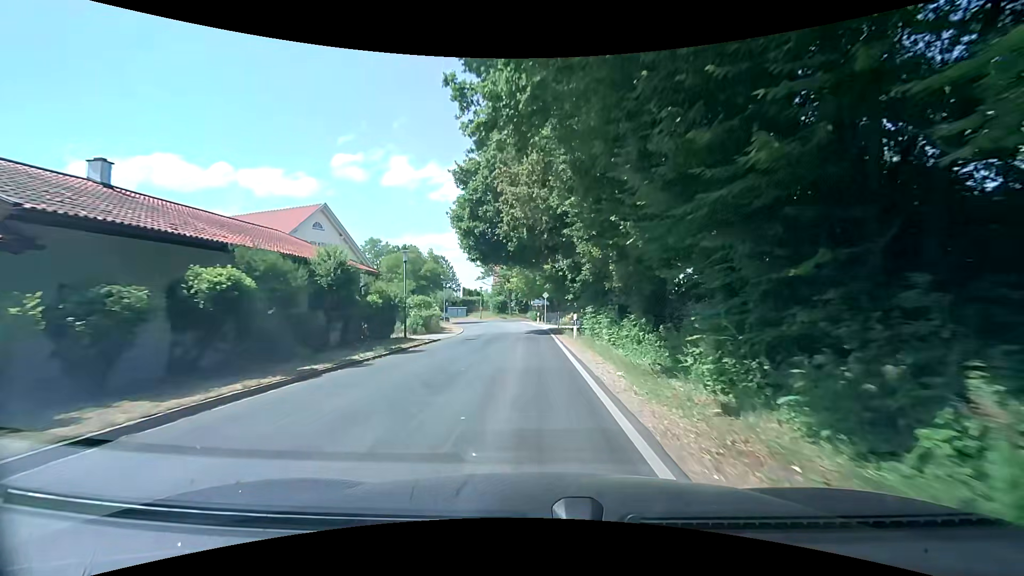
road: unclassified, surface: asphalt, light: Day
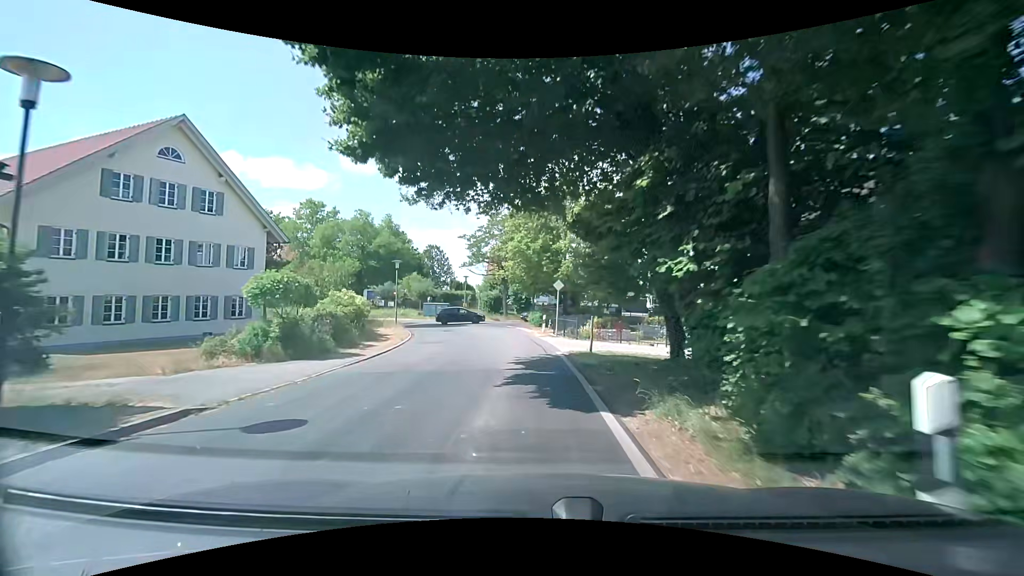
(-0.2, +18.9) m; -1°
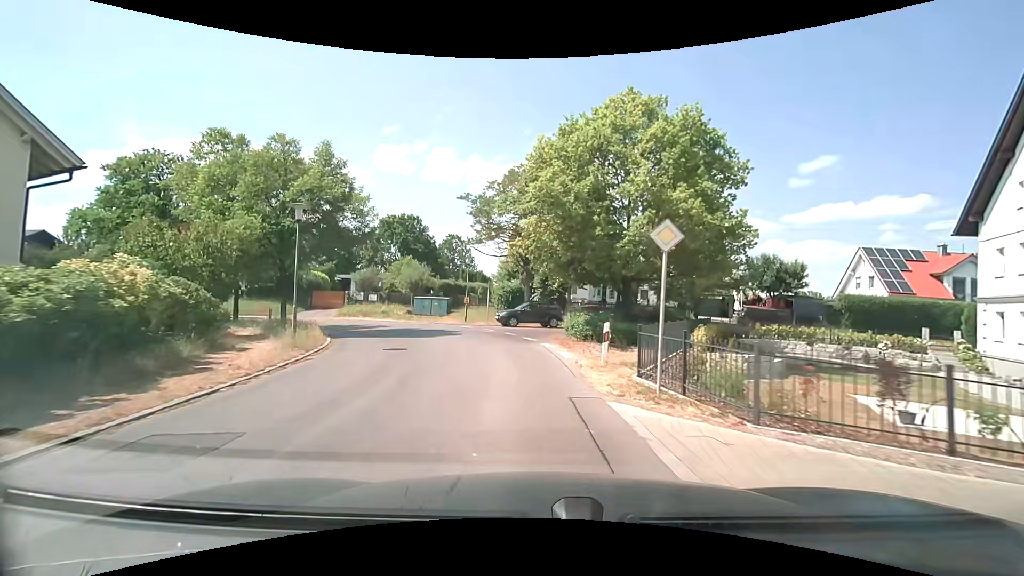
(-0.2, +17.0) m; -3°
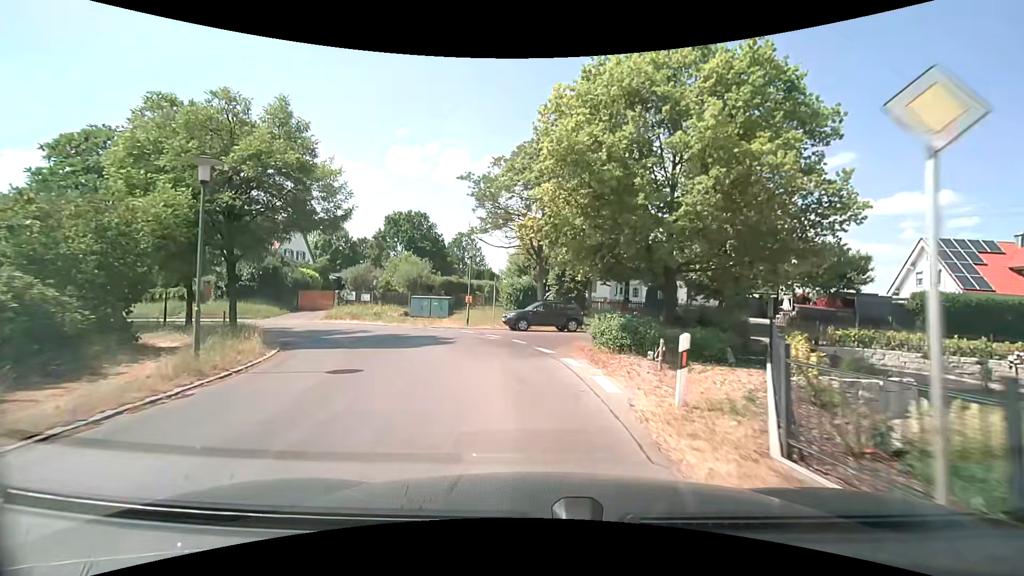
(-0.1, +5.3) m; -2°
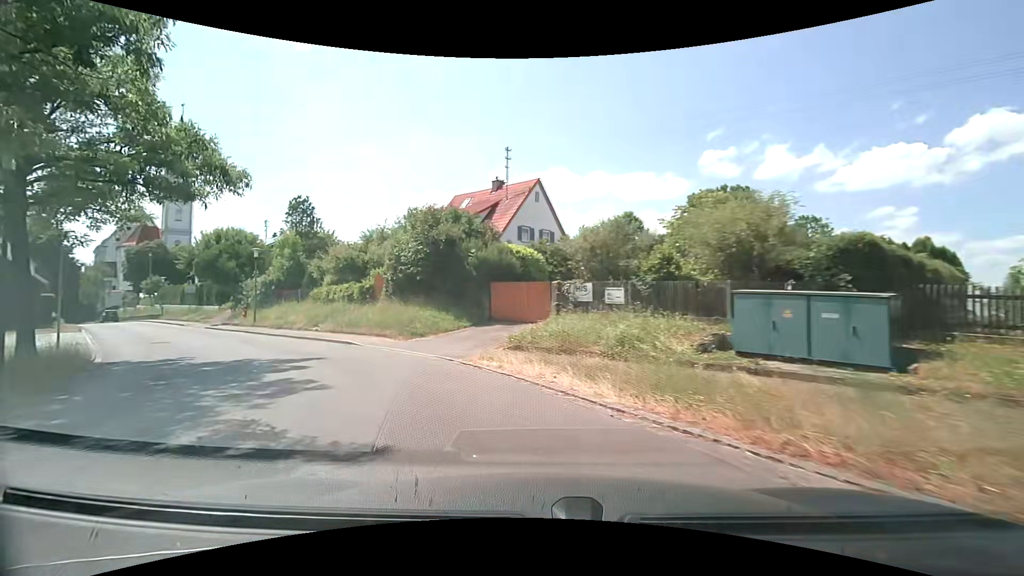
(-4.9, +23.5) m; -34°
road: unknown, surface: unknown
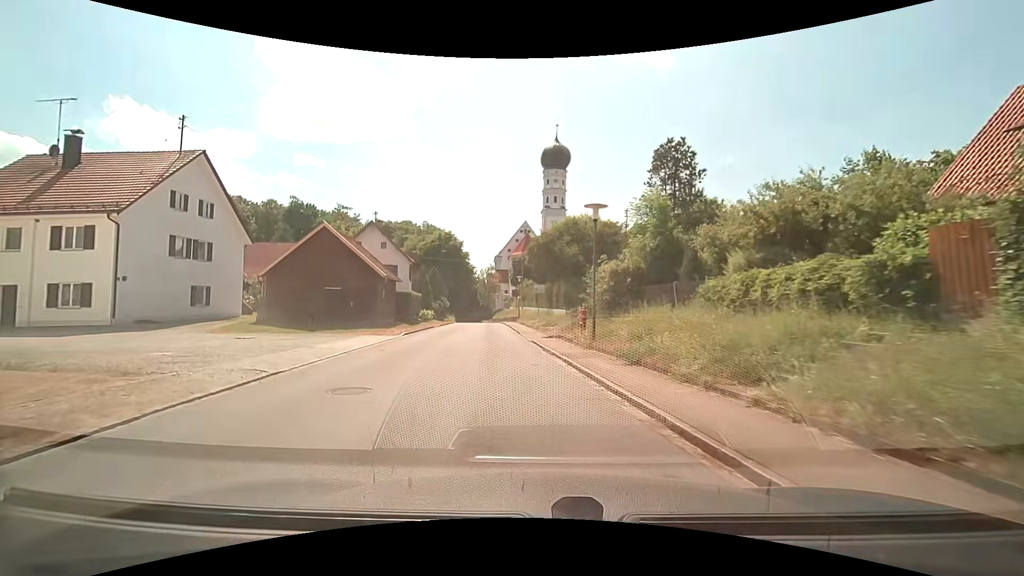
(-7.0, +16.0) m; -41°
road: tertiary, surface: asphalt
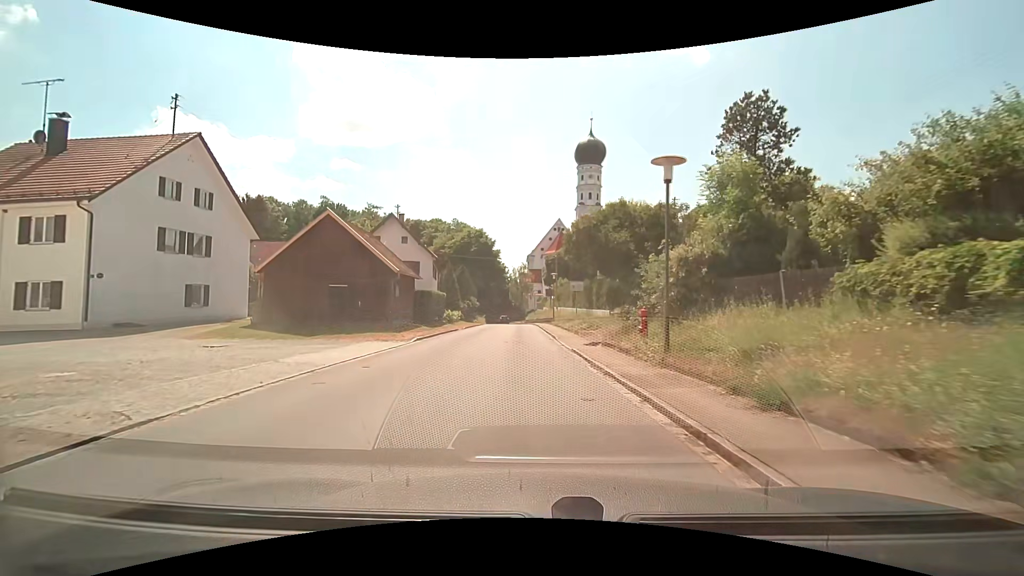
(-0.2, +4.8) m; -5°
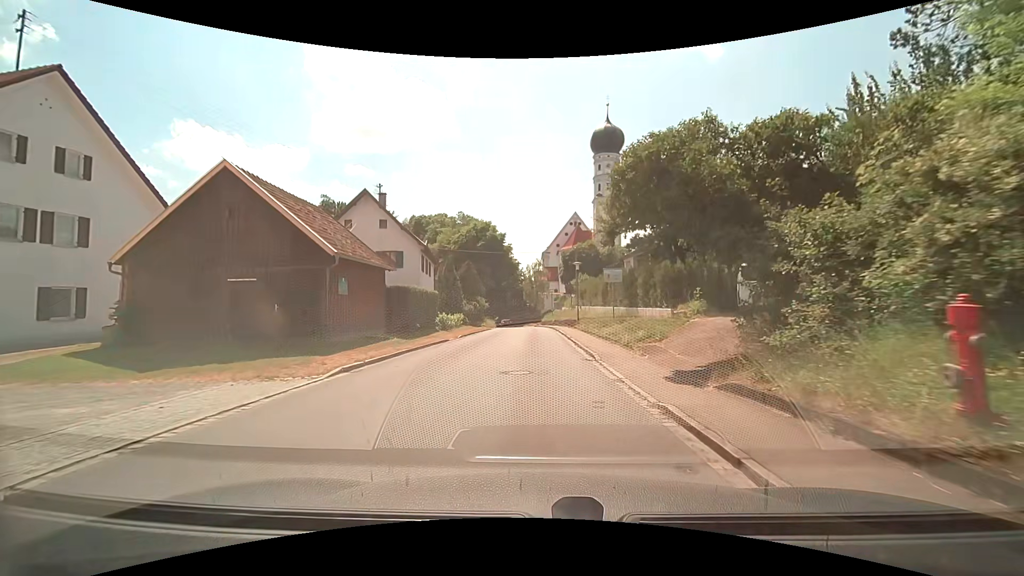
(-0.1, +10.2) m; -1°
(0, +10) (0, +20) (0, +30) (0, +40) (-1, +50) (-1, +60) (-1, +70) (-2, +80) (-3, +90) (-4, +100) m
